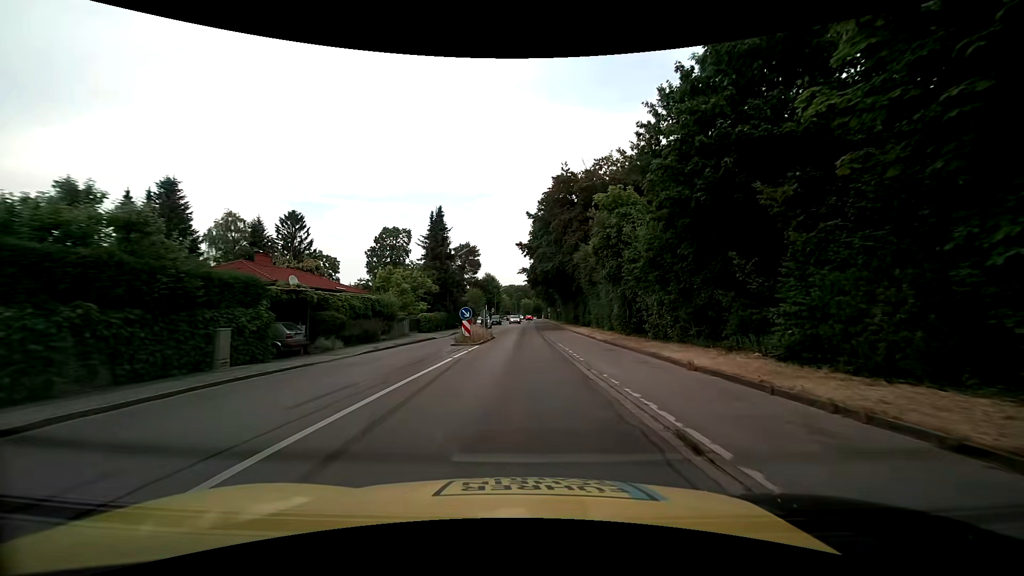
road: tertiary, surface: asphalt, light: Day
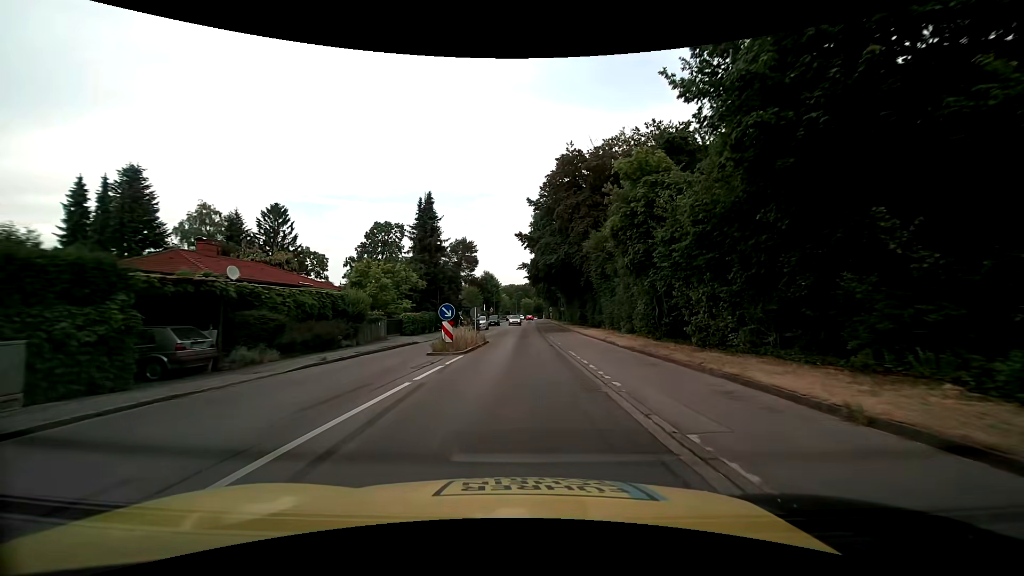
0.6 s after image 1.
(0.0, +6.2) m; +1°
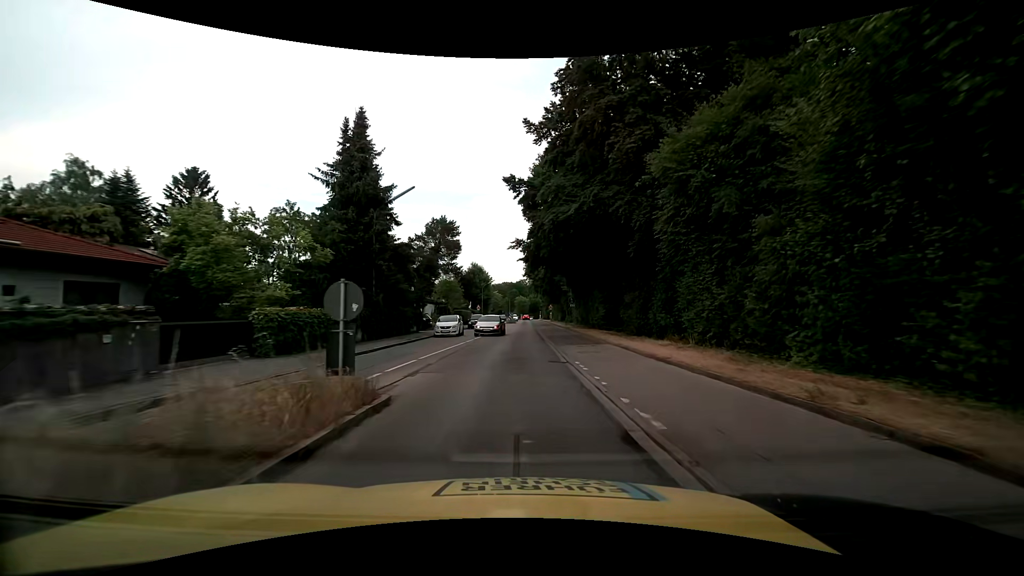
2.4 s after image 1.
(-0.1, +18.9) m; 0°
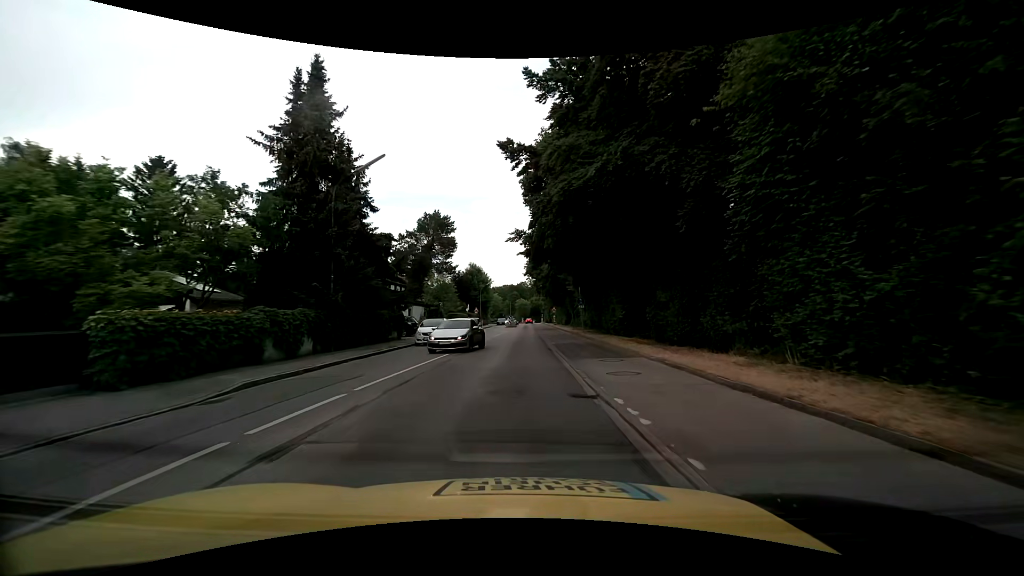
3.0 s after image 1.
(0.0, +6.2) m; 0°
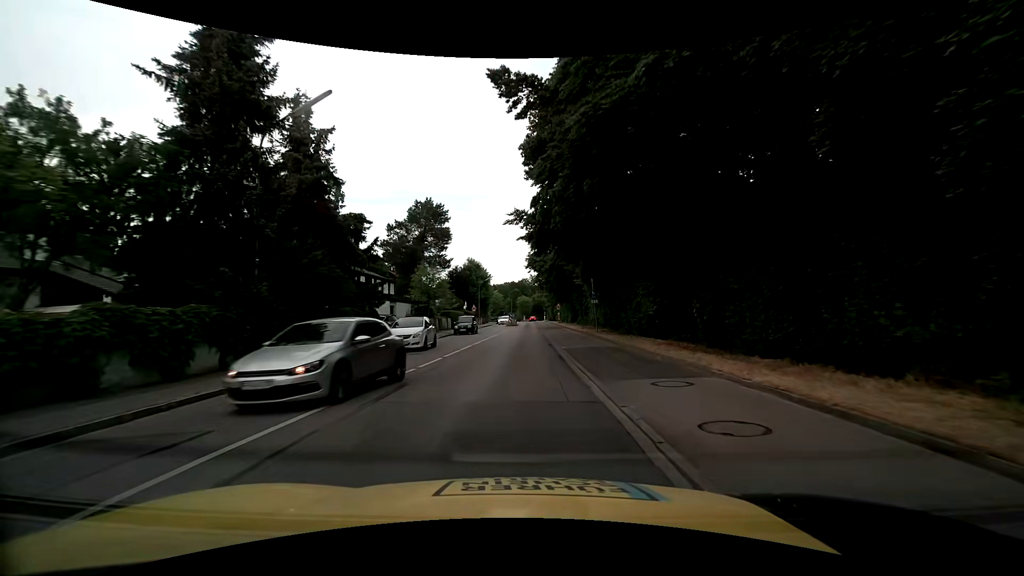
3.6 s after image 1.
(0.0, +6.3) m; -1°
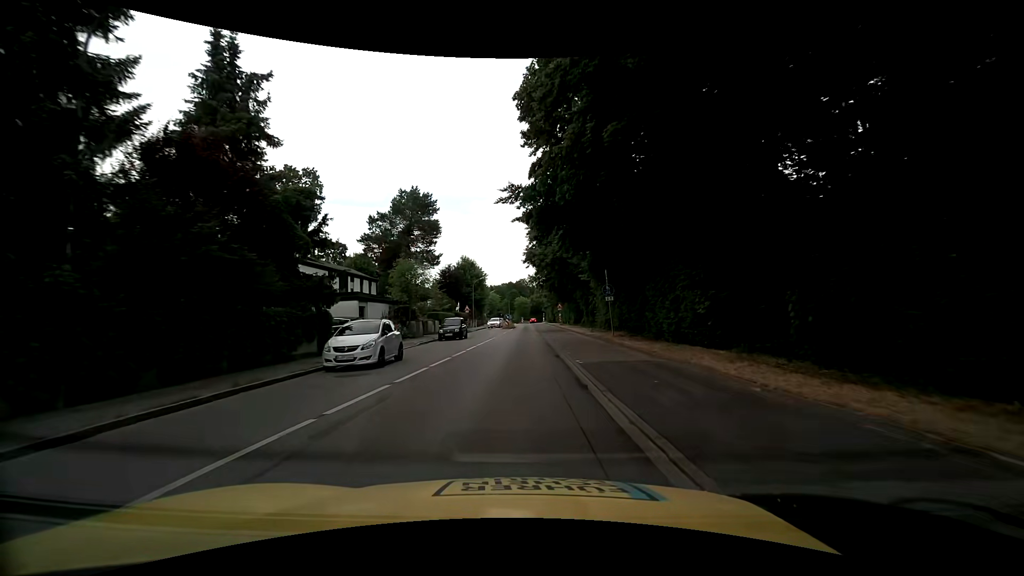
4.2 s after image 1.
(0.0, +6.3) m; 0°
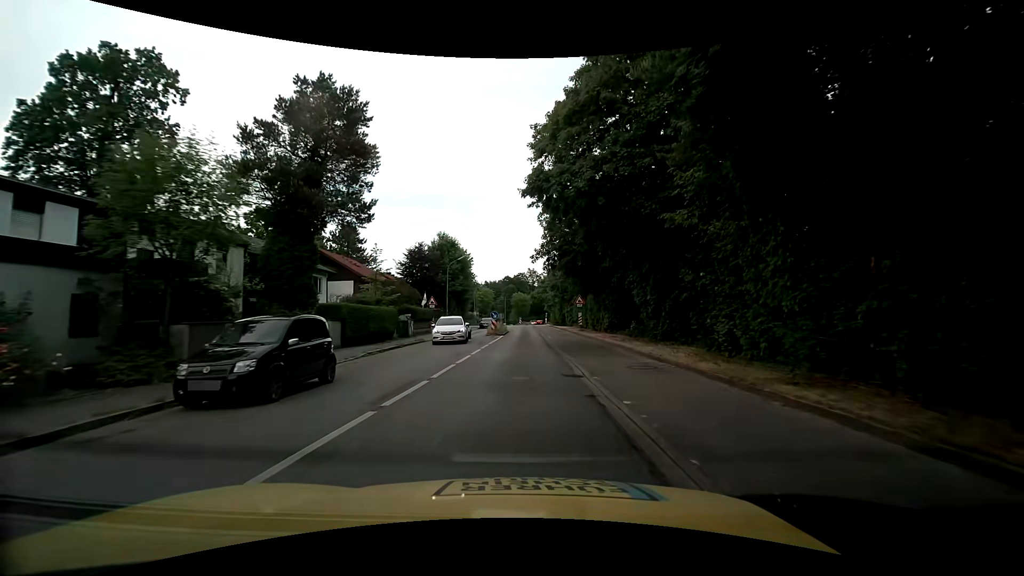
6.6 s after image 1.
(+0.1, +25.1) m; 0°
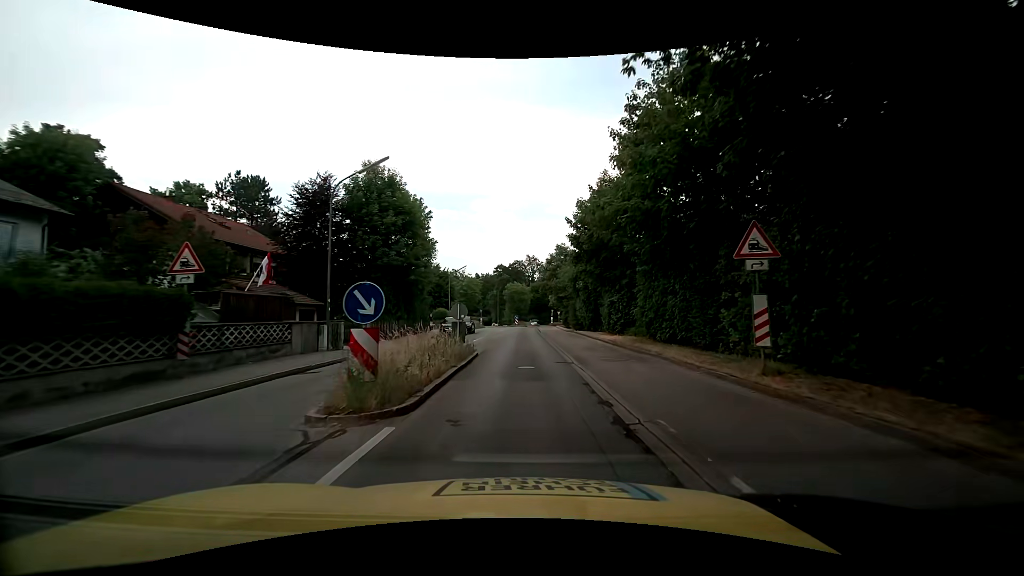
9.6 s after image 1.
(+0.2, +31.3) m; 0°
(0, +10) (0, +20) (0, +30) (0, +40) (0, +50) (0, +60) (+1, +70) (+2, +80) (+3, +90) (+6, +99) m
